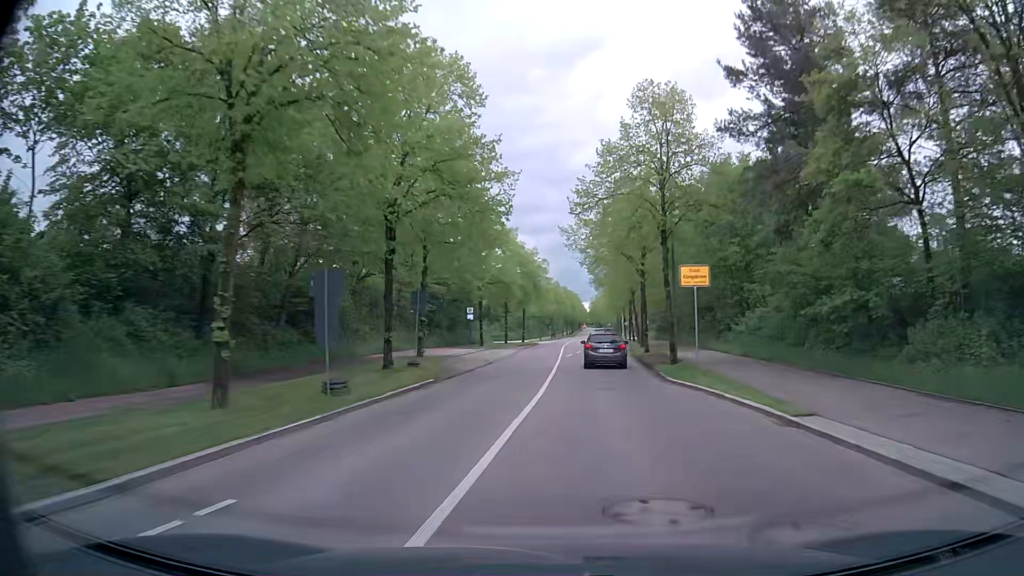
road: tertiary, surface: asphalt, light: Day
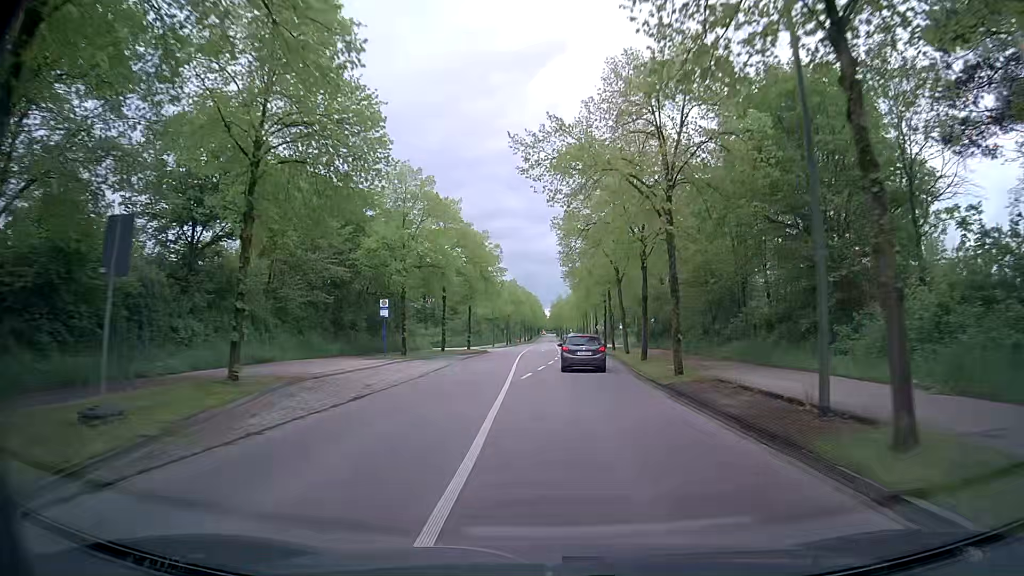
(+0.7, +18.0) m; +4°
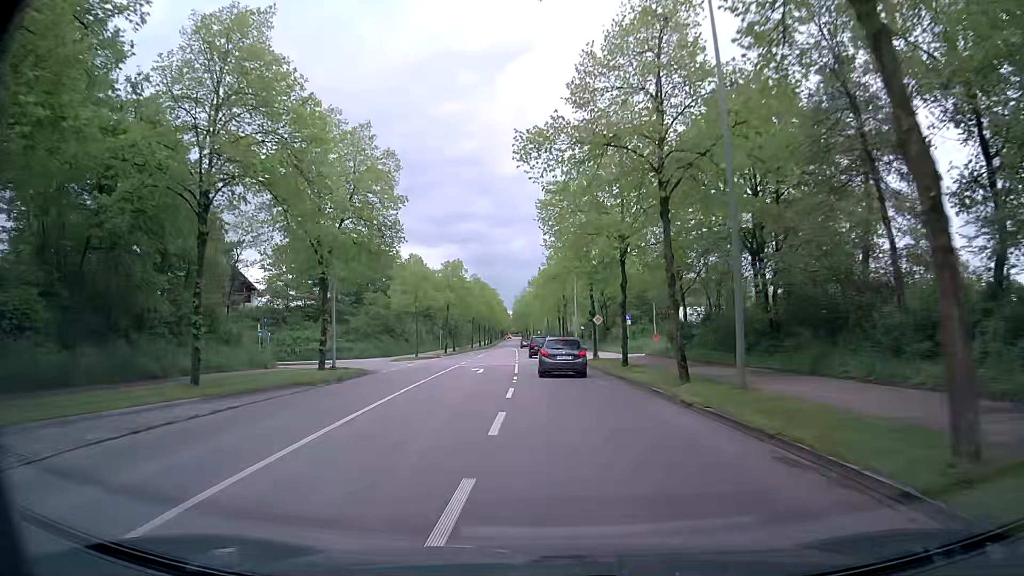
(+1.2, +35.9) m; +3°
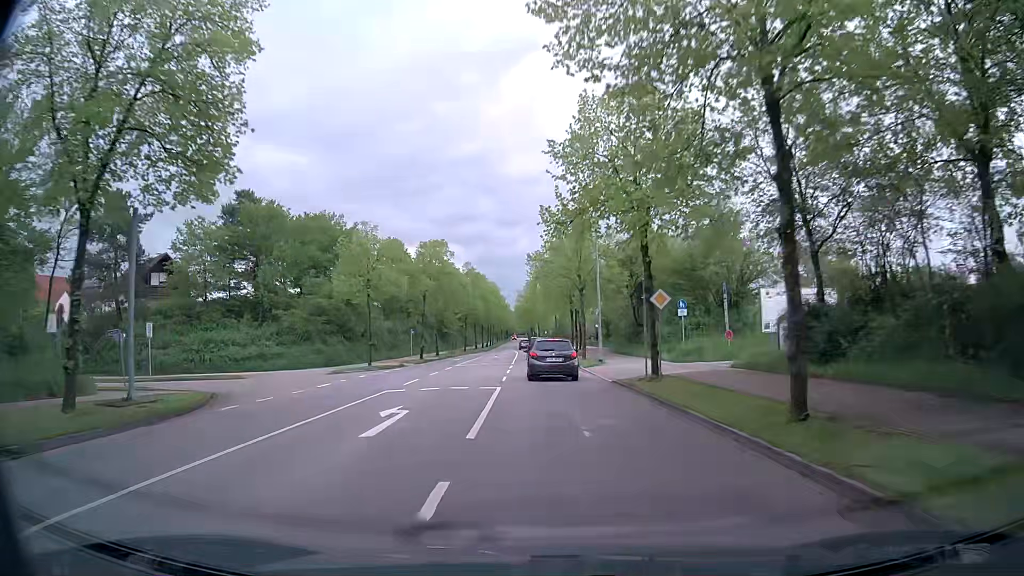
(+0.1, +18.2) m; 0°
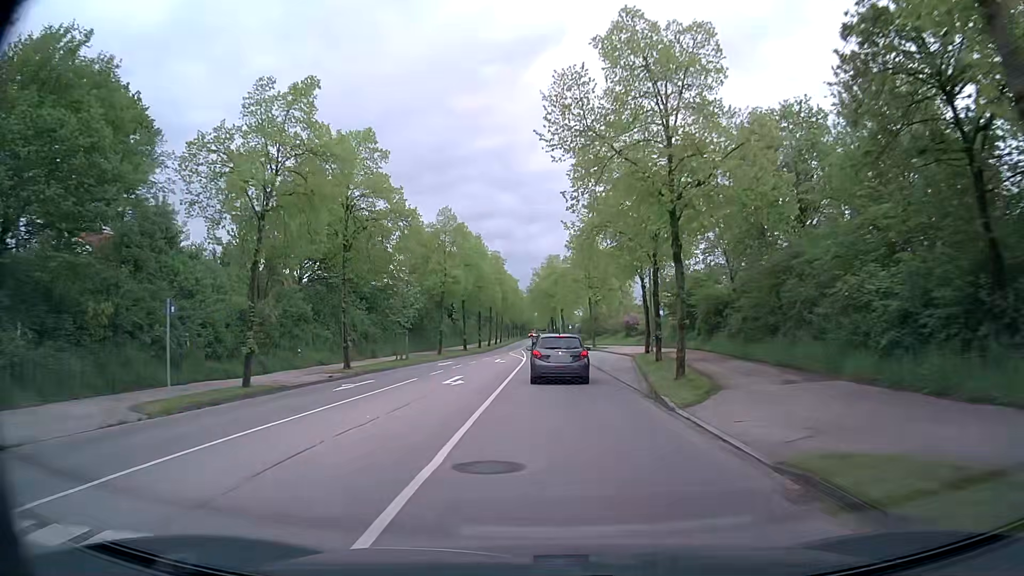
(-0.7, +36.6) m; -2°
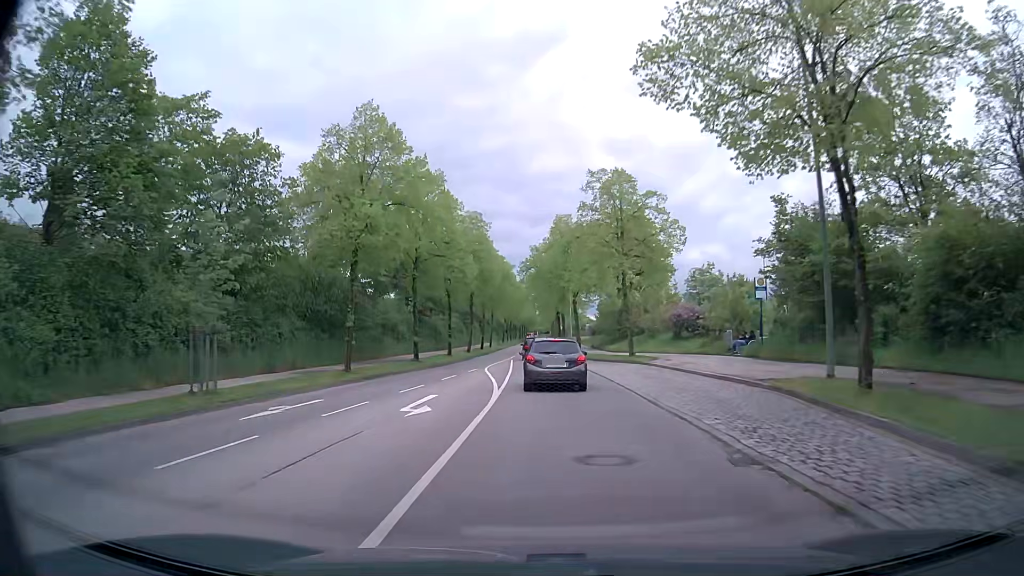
(-0.2, +26.1) m; -1°
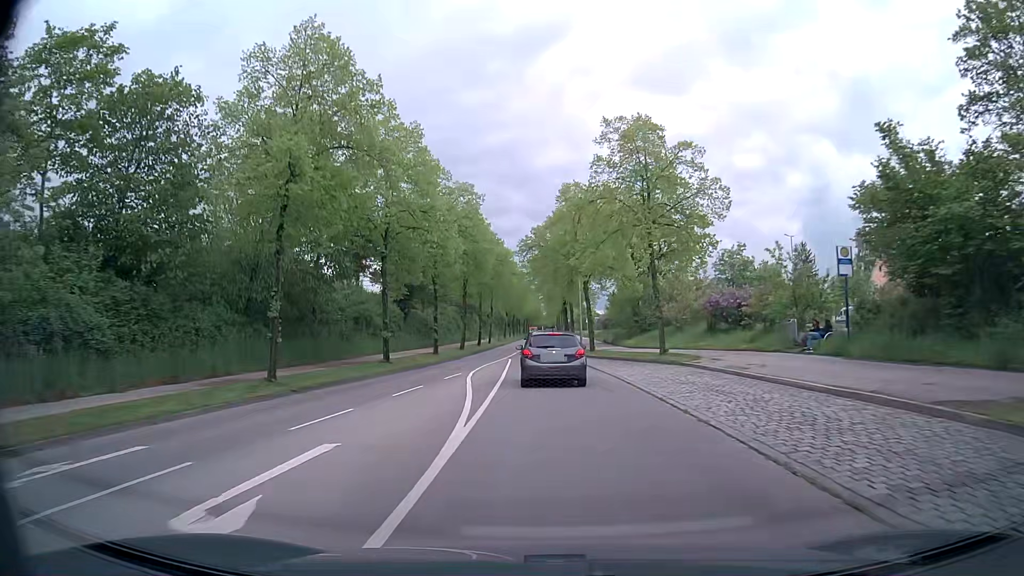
(+0.1, +8.7) m; +1°
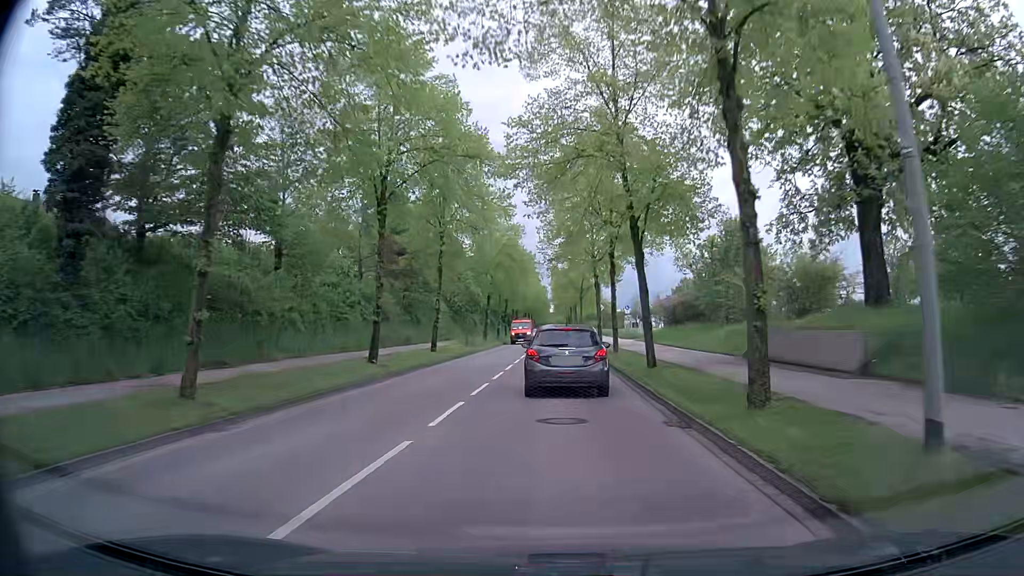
(-1.2, +43.3) m; -1°
(0, +10) (0, +20) (0, +30) (0, +40) (0, +50) (+1, +60) (+1, +70) (+1, +80) (+1, +90) (+1, +100) m
